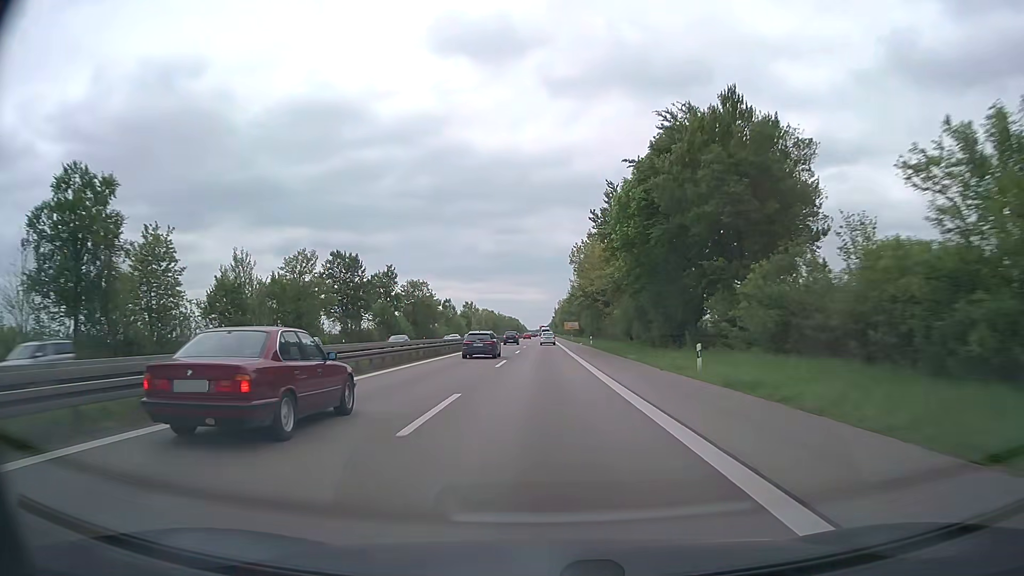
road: trunk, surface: asphalt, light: Day
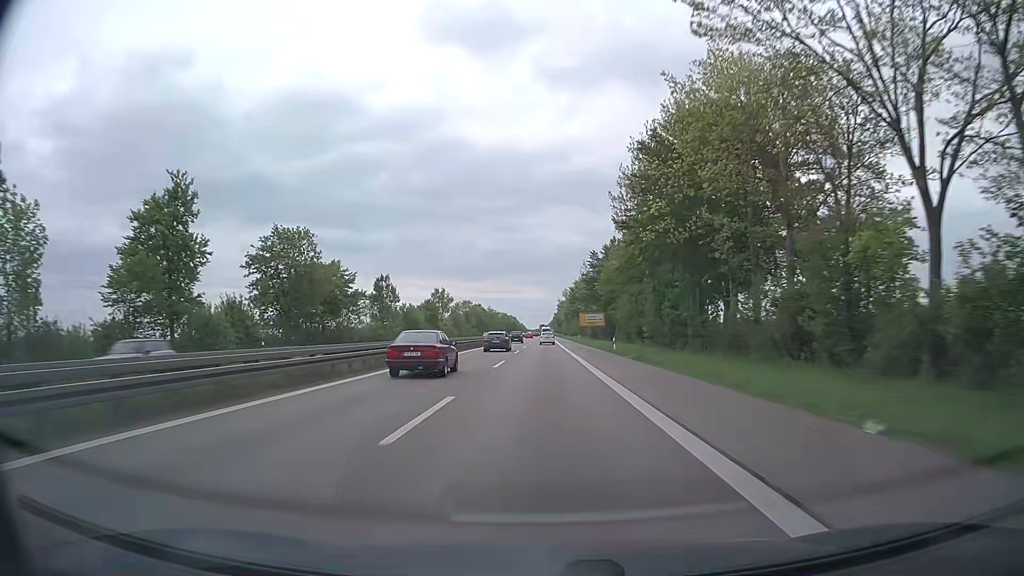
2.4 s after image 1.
(0.0, +73.0) m; 0°
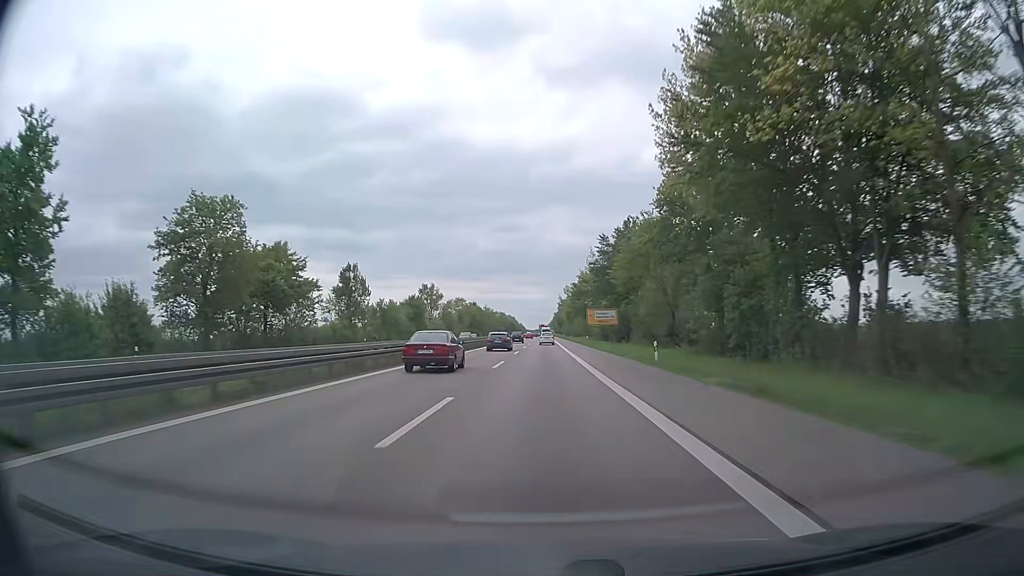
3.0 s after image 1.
(0.0, +18.2) m; 0°
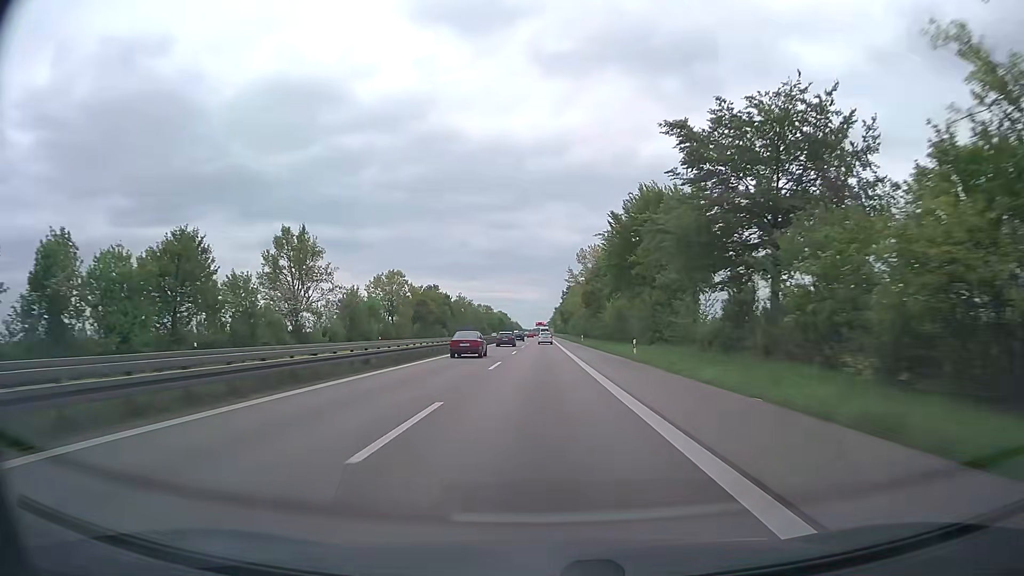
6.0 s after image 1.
(+0.3, +91.2) m; 0°
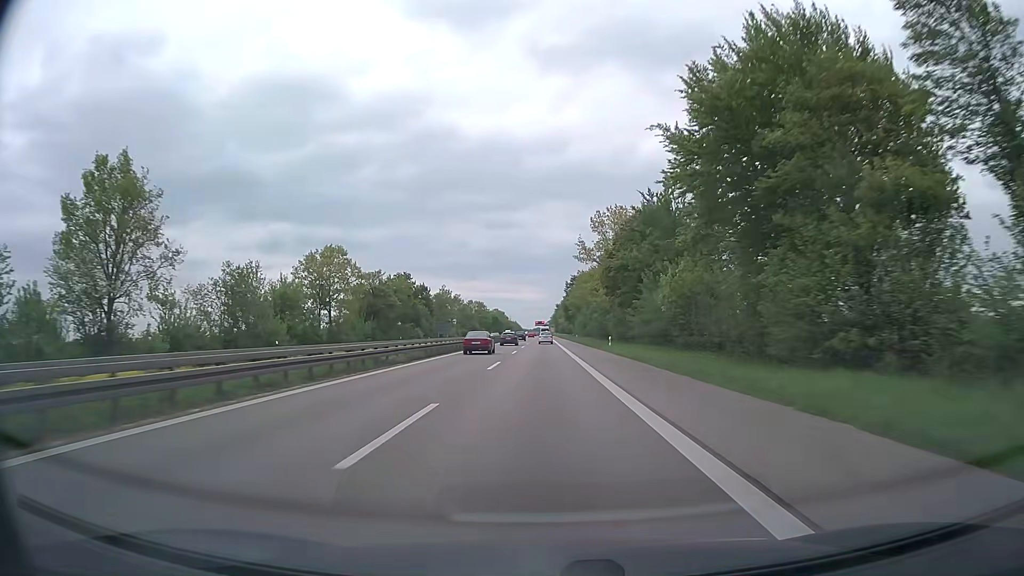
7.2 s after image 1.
(0.0, +36.5) m; 0°
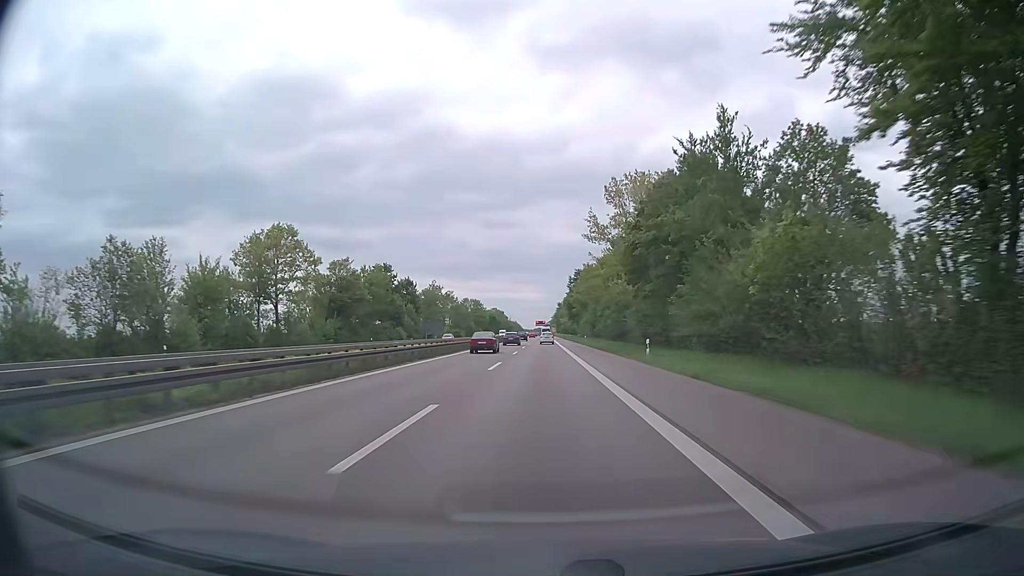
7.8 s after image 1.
(0.0, +18.3) m; 0°
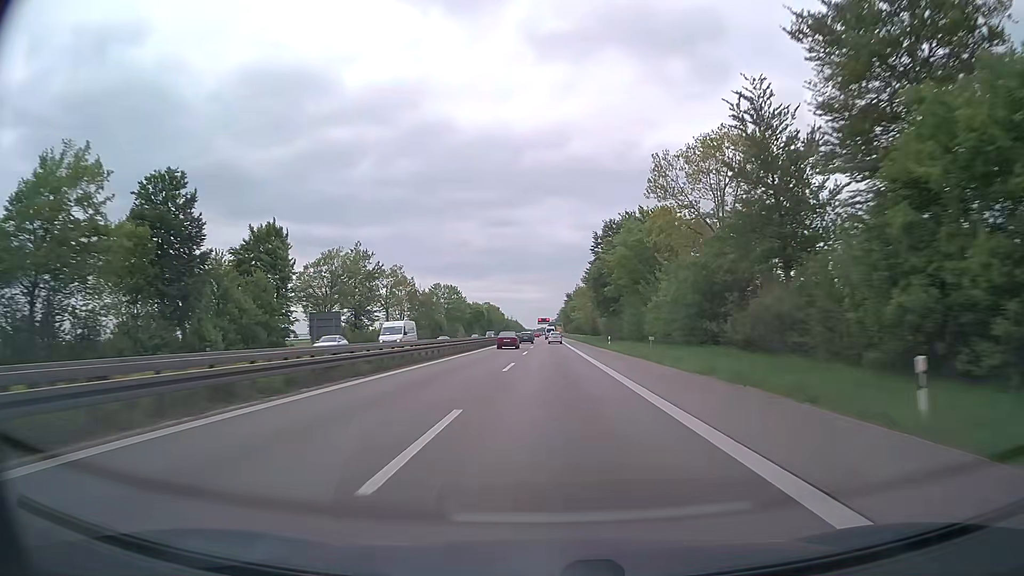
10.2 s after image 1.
(-0.4, +73.1) m; 0°
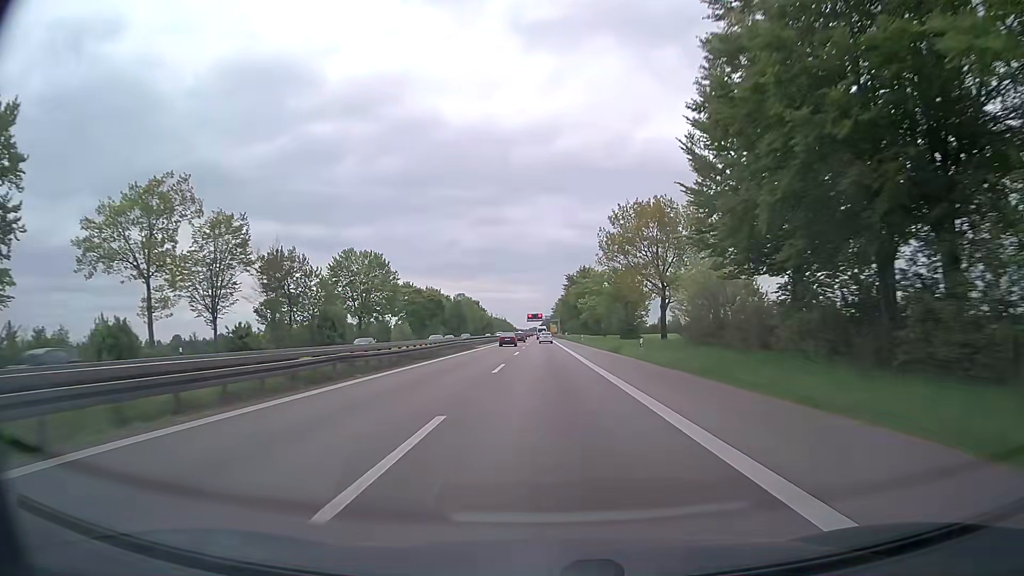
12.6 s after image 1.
(+0.5, +73.1) m; 0°
(0, +10) (0, +20) (0, +30) (0, +40) (0, +50) (0, +60) (0, +70) (0, +80) (0, +90) (0, +100) m
